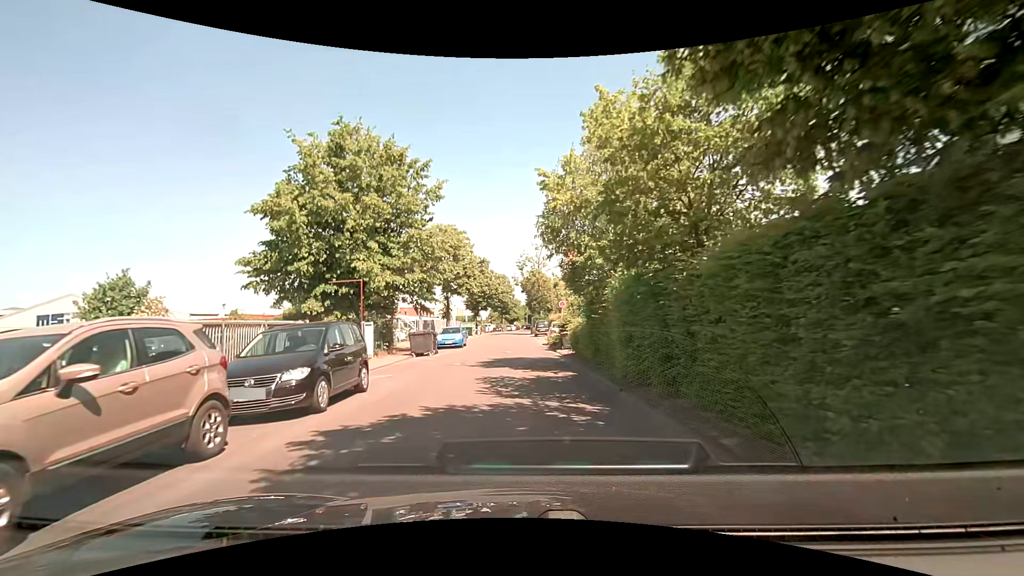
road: unclassified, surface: asphalt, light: Day
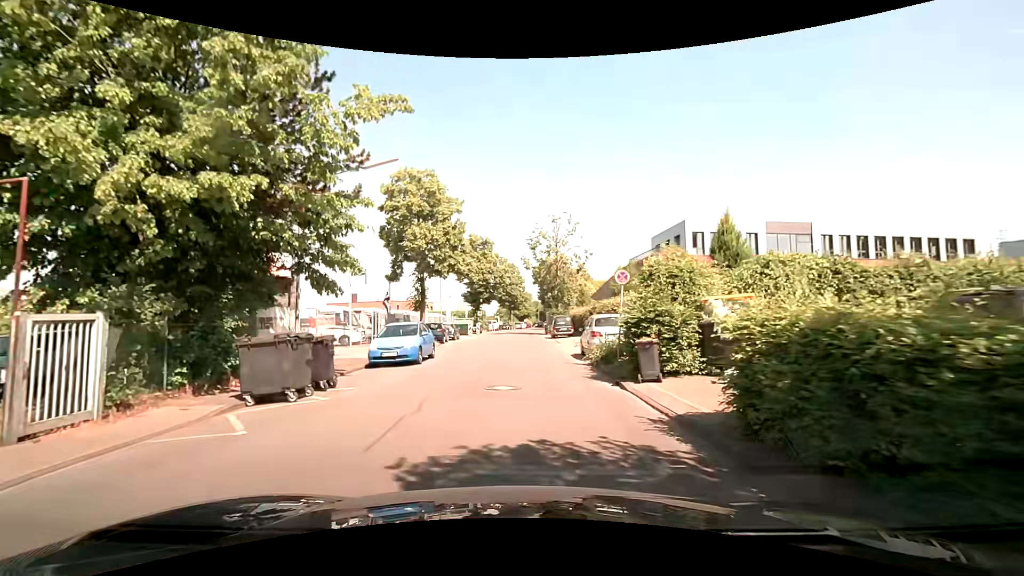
(-0.3, +16.5) m; -1°
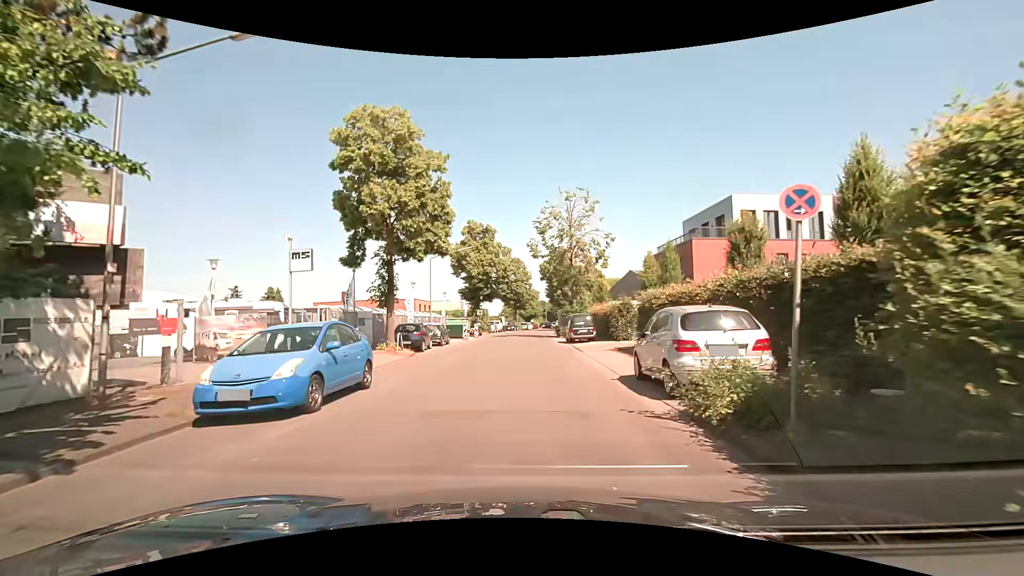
(-0.1, +9.2) m; -1°
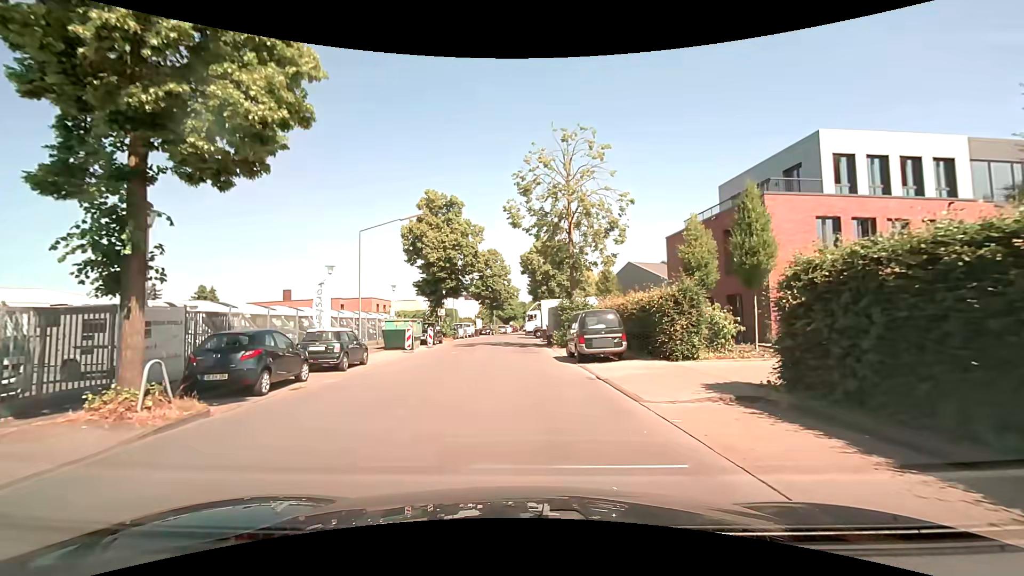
(+0.2, +14.0) m; +3°
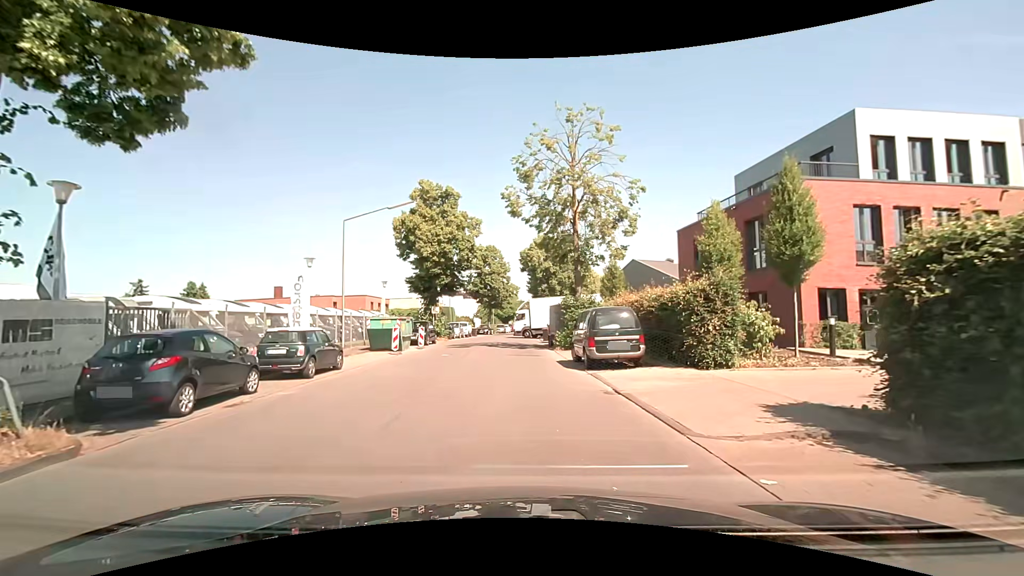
(0.0, +2.6) m; 0°
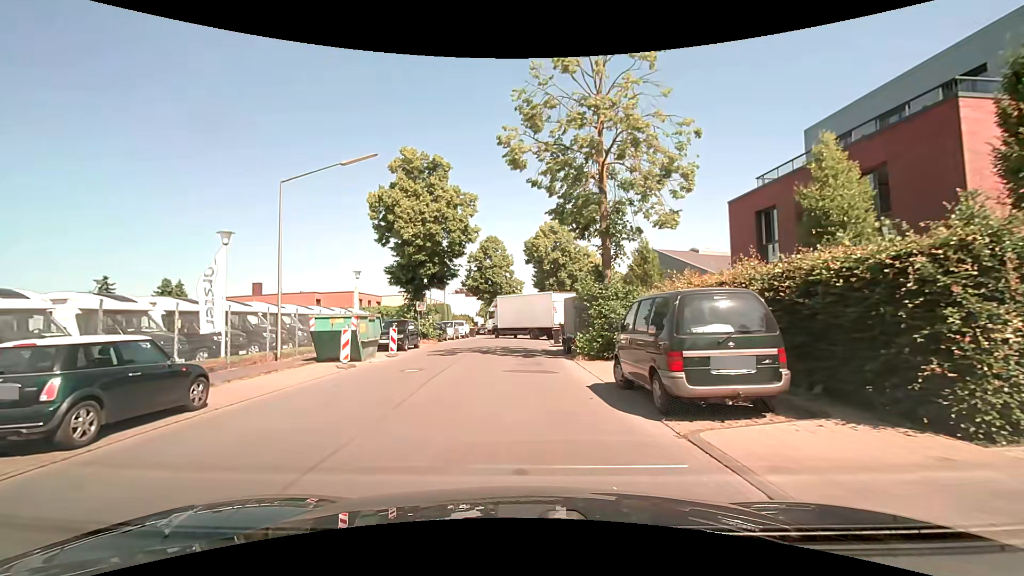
(0.0, +7.5) m; 0°
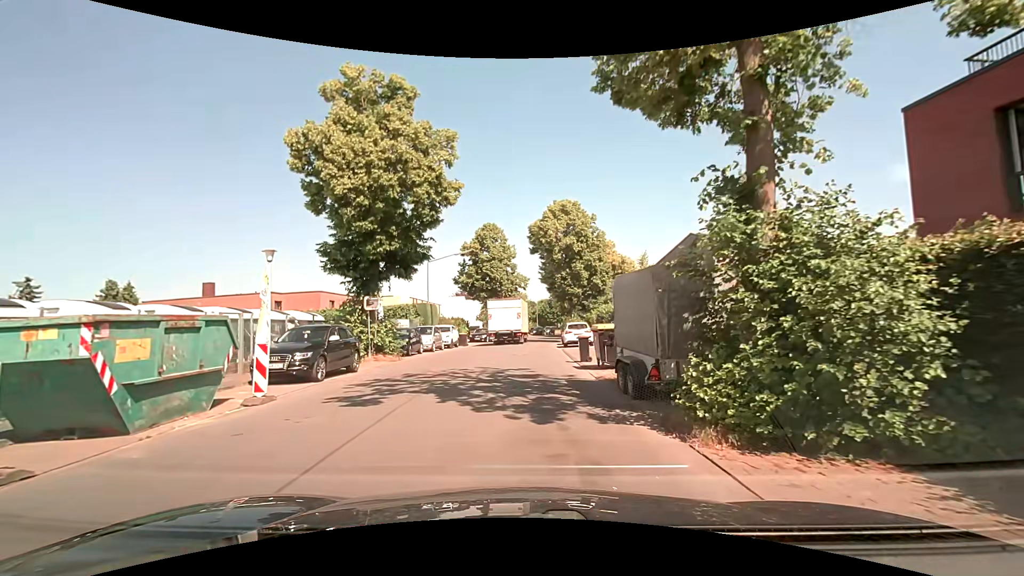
(-0.1, +11.7) m; -1°
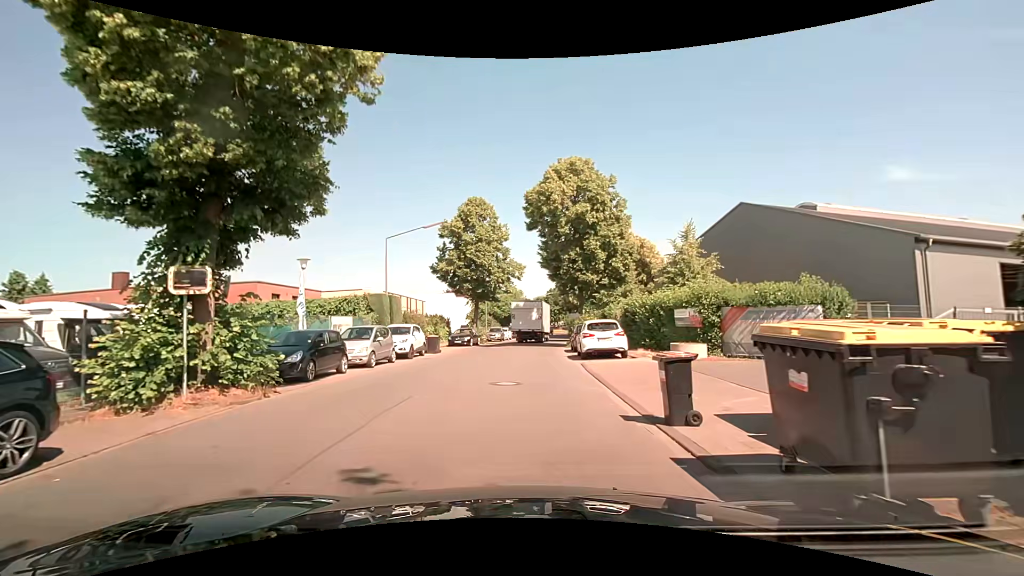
(+0.1, +11.5) m; 0°
